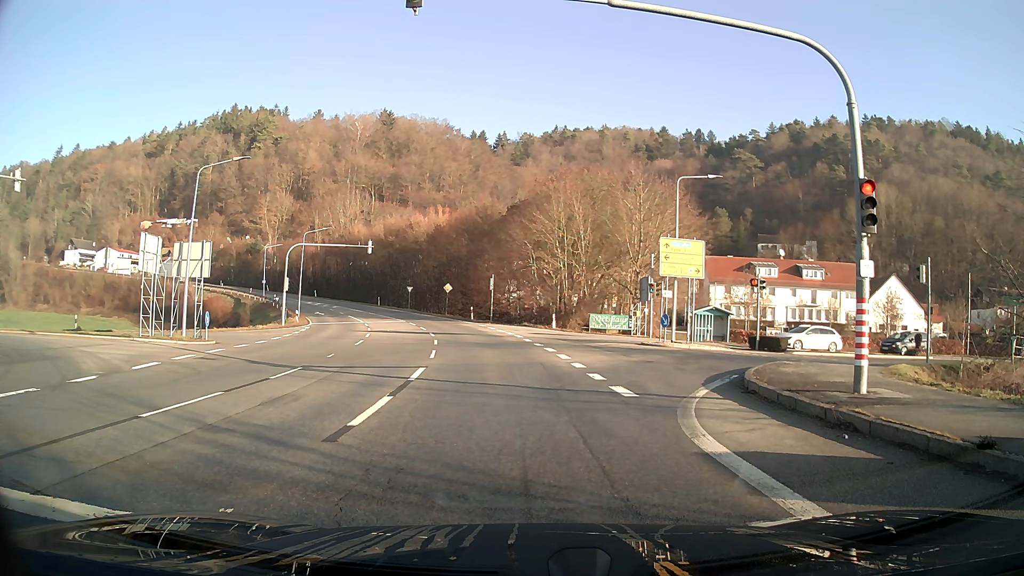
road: secondary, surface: asphalt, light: Day
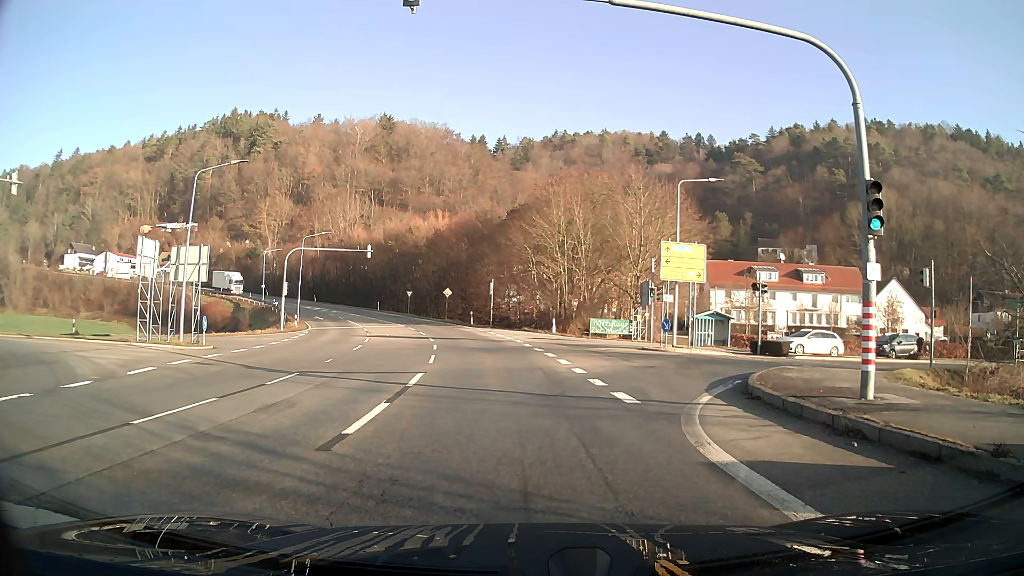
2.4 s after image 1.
(0.0, +0.3) m; 0°
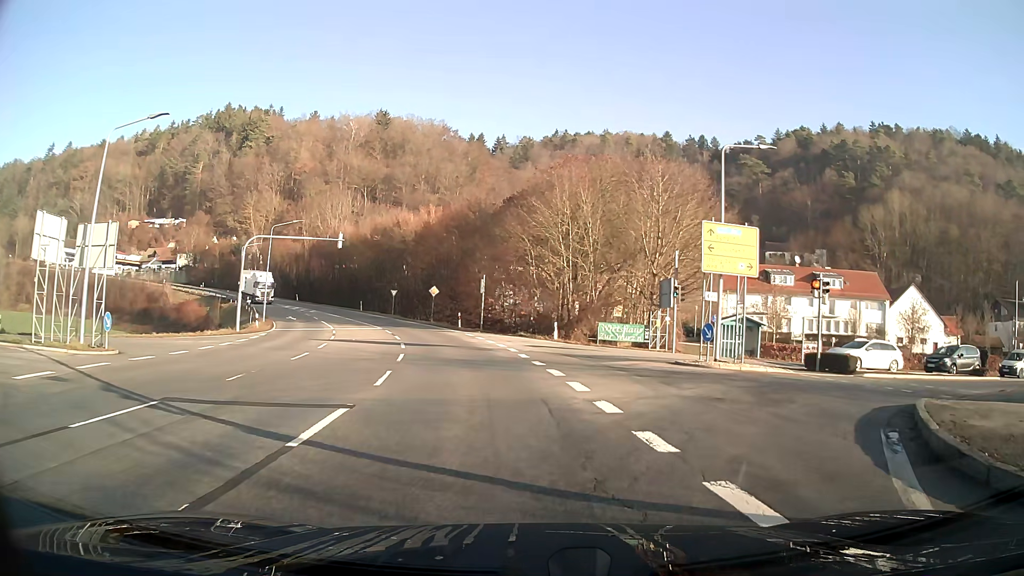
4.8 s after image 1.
(+0.1, +7.5) m; +3°
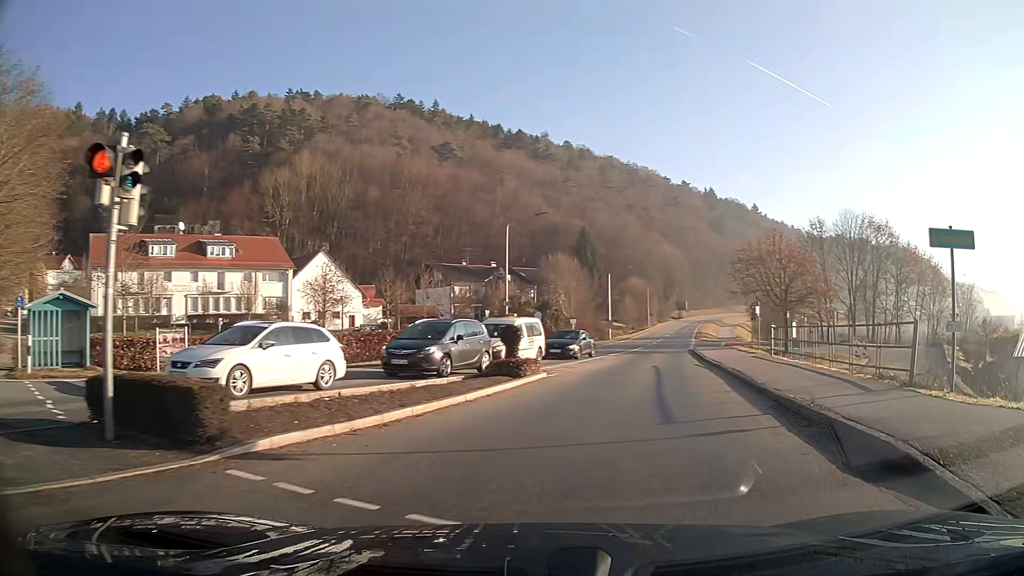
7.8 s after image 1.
(+7.6, +15.7) m; +51°
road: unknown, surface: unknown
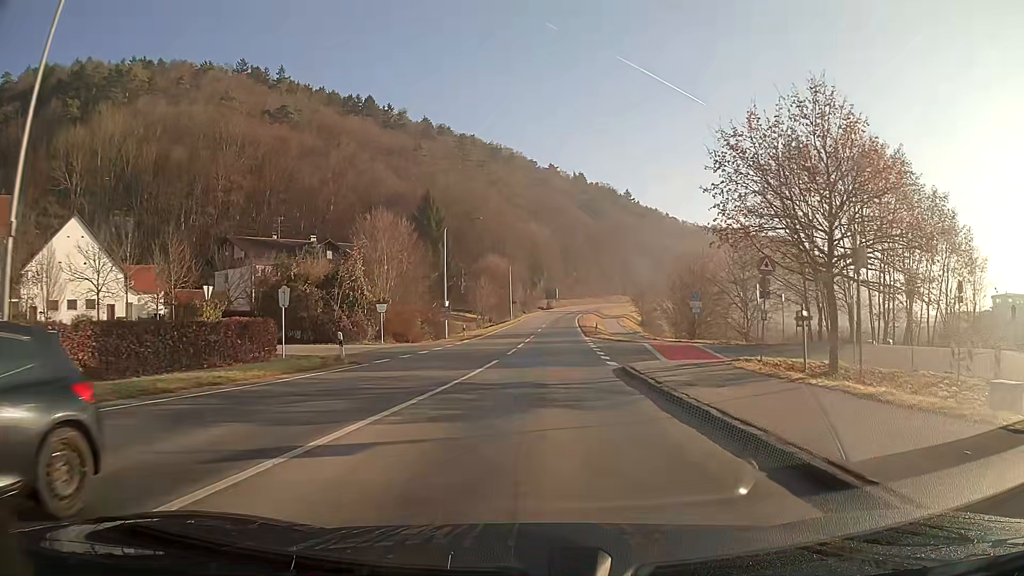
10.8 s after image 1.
(+3.9, +28.7) m; +10°
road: secondary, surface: asphalt
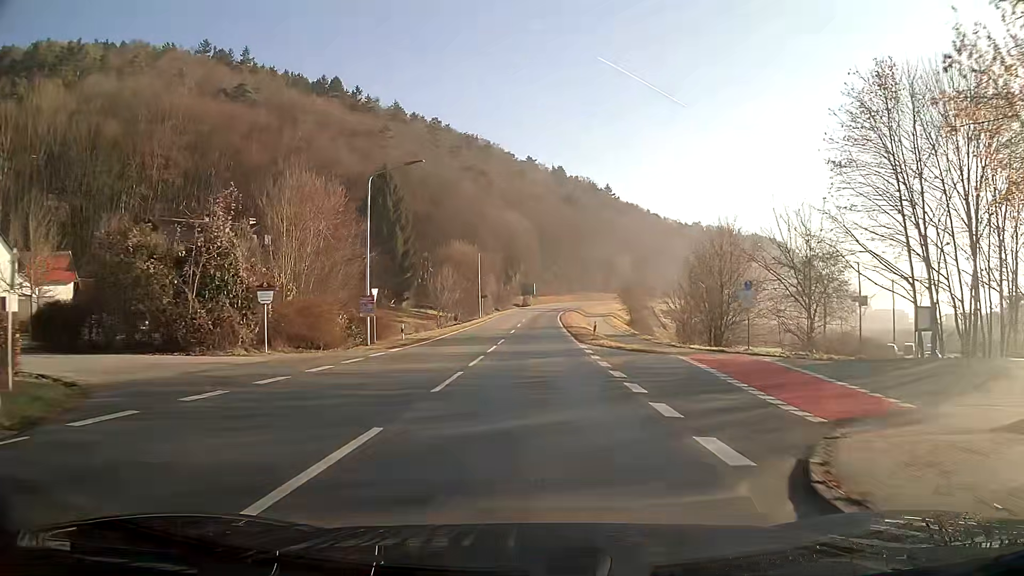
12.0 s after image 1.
(+0.2, +15.0) m; +1°
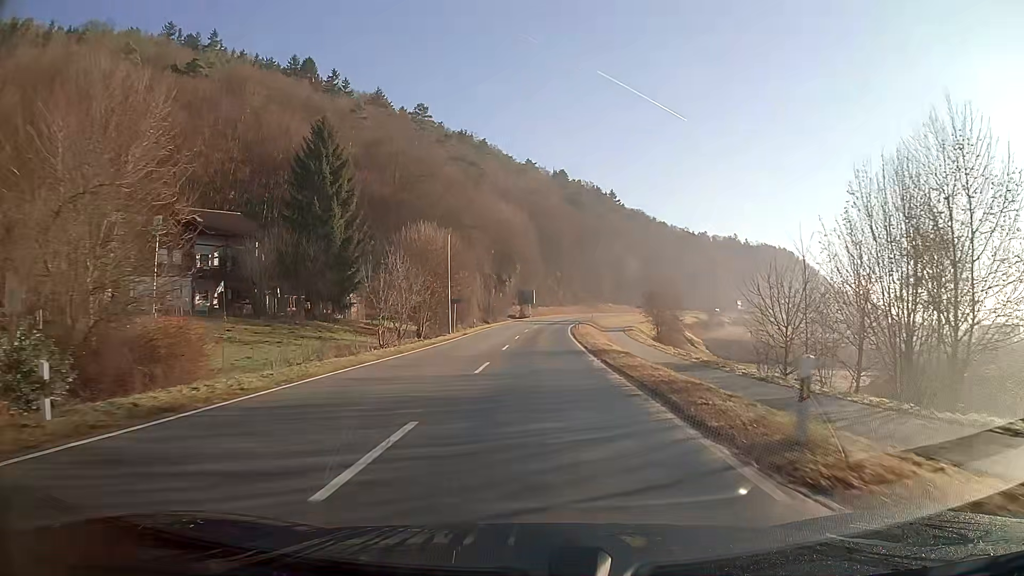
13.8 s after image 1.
(+0.1, +25.4) m; 0°
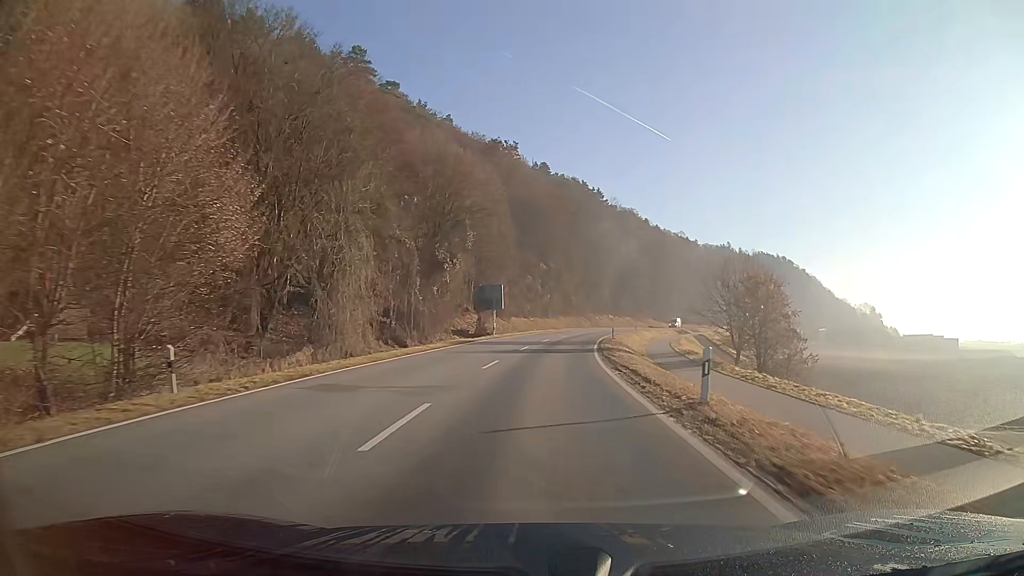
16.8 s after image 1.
(+0.8, +47.4) m; +2°
(0, +10) (0, +20) (+1, +30) (+2, +40) (+3, +50) (+5, +60) (+7, +70) (+9, +79) (+11, +89) (+14, +99) m
